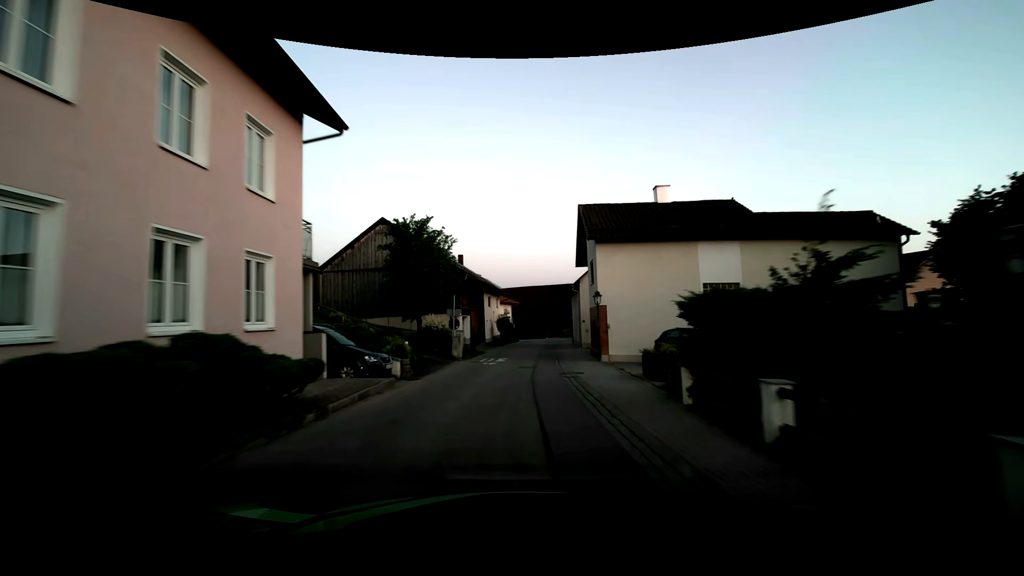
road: tertiary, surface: asphalt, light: Dusk
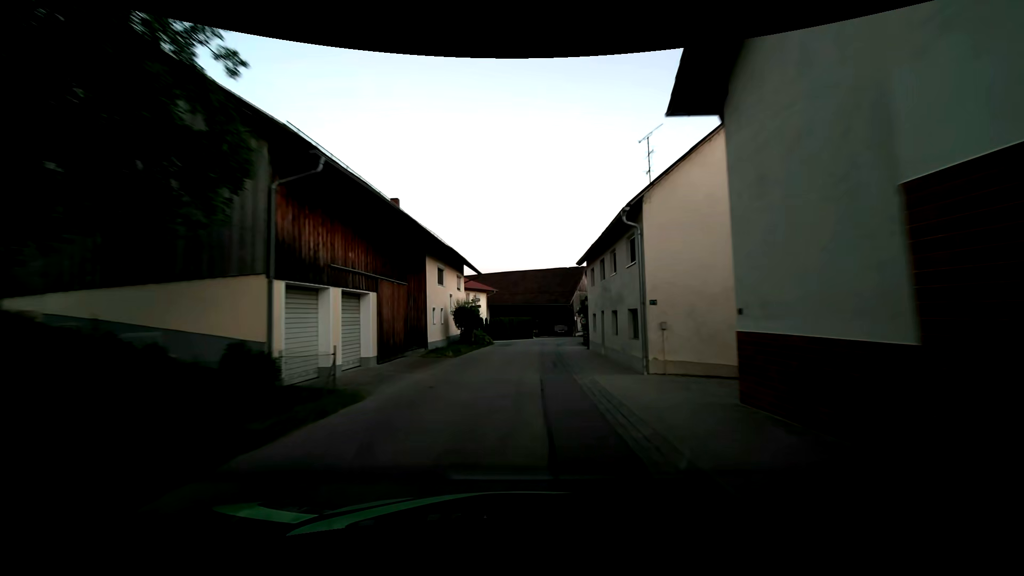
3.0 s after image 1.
(+0.5, +22.4) m; +2°
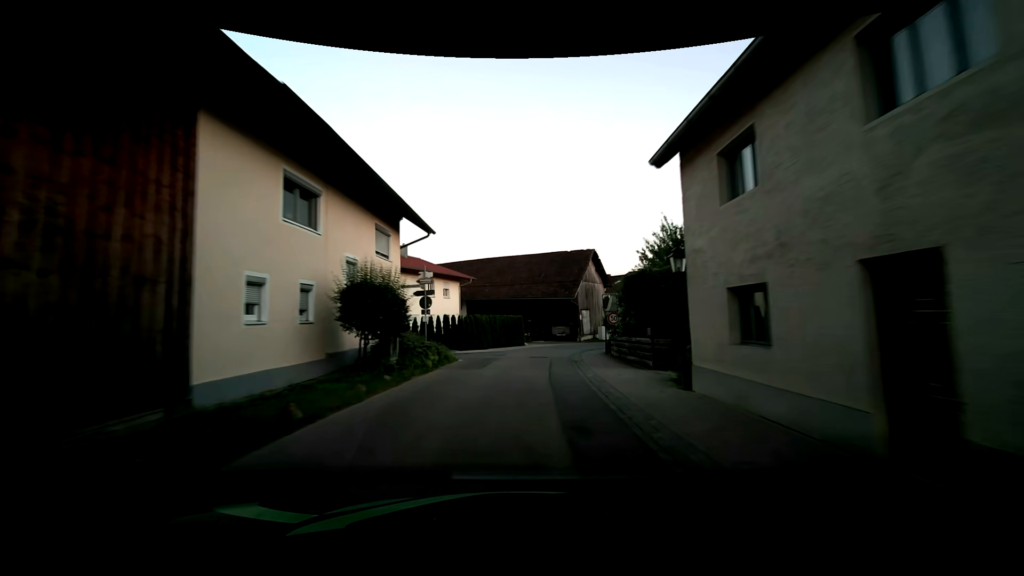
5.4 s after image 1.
(+0.3, +17.8) m; +3°
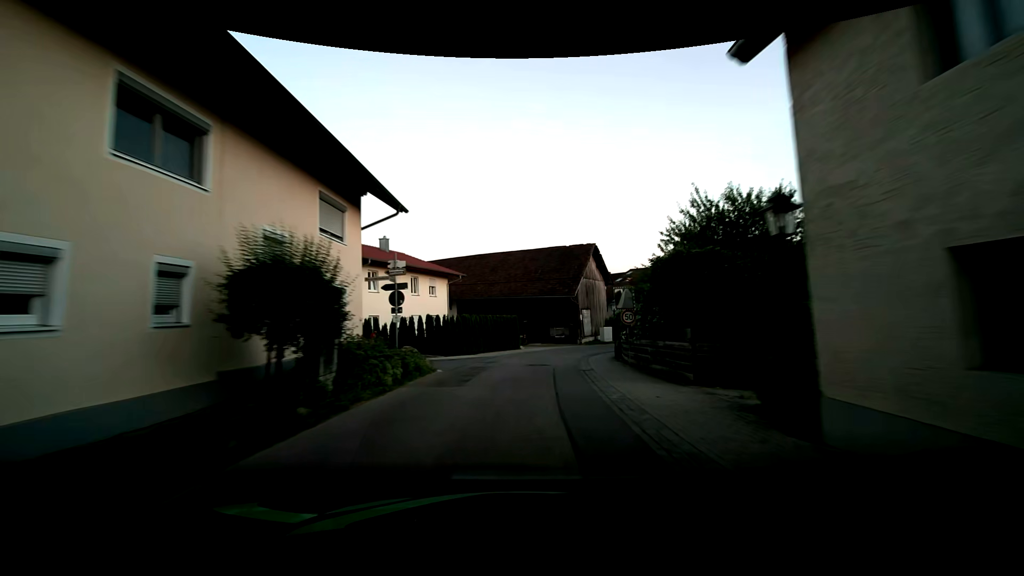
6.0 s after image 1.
(-0.1, +4.4) m; 0°
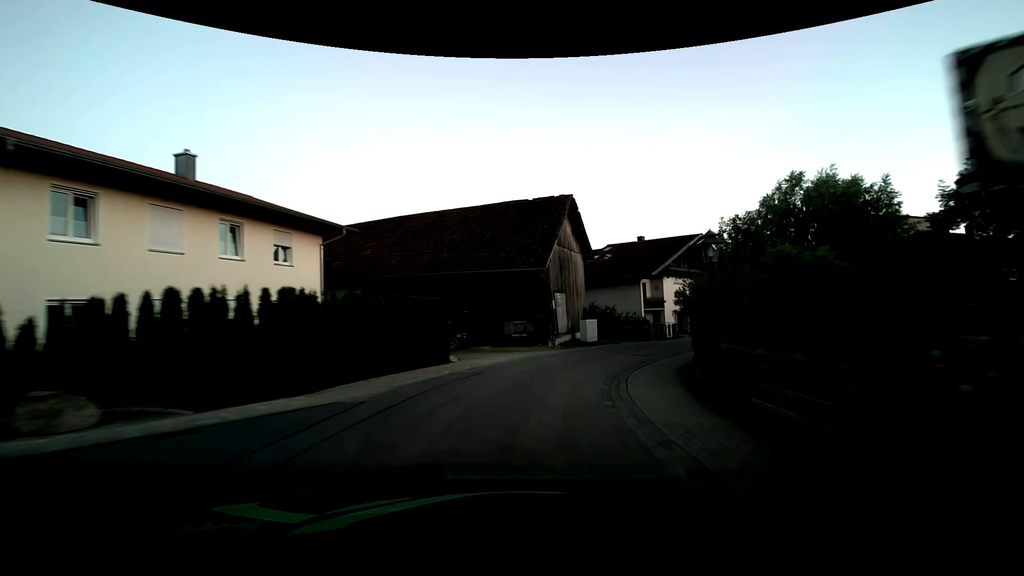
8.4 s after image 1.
(+0.6, +17.9) m; +5°
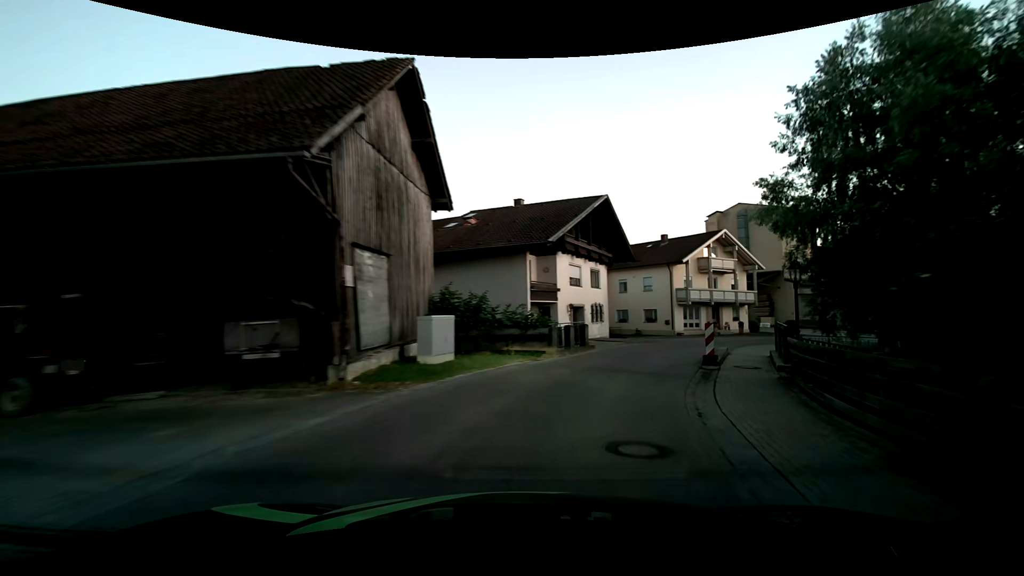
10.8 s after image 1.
(+2.2, +17.8) m; +17°
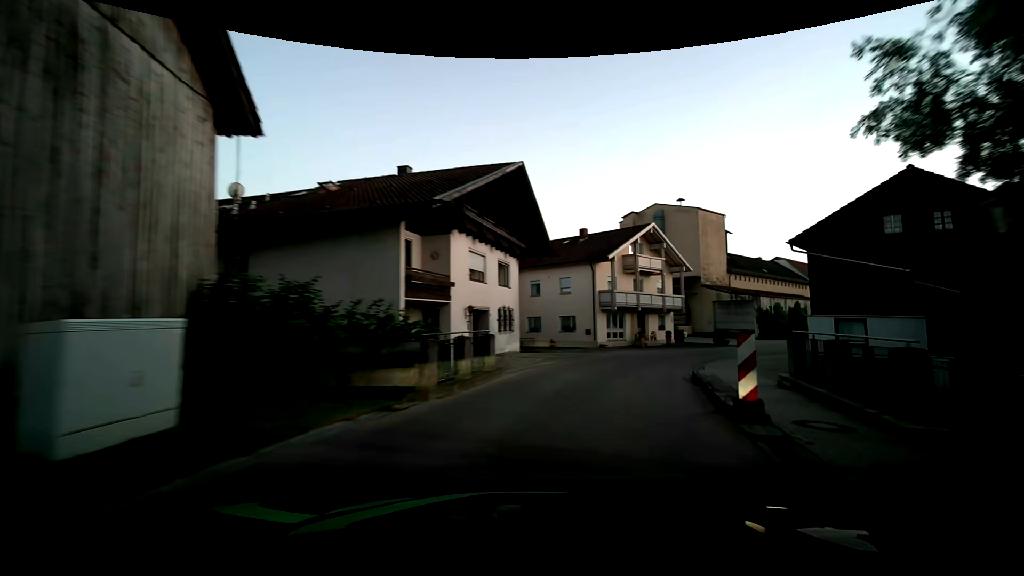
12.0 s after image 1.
(+0.8, +8.9) m; +11°
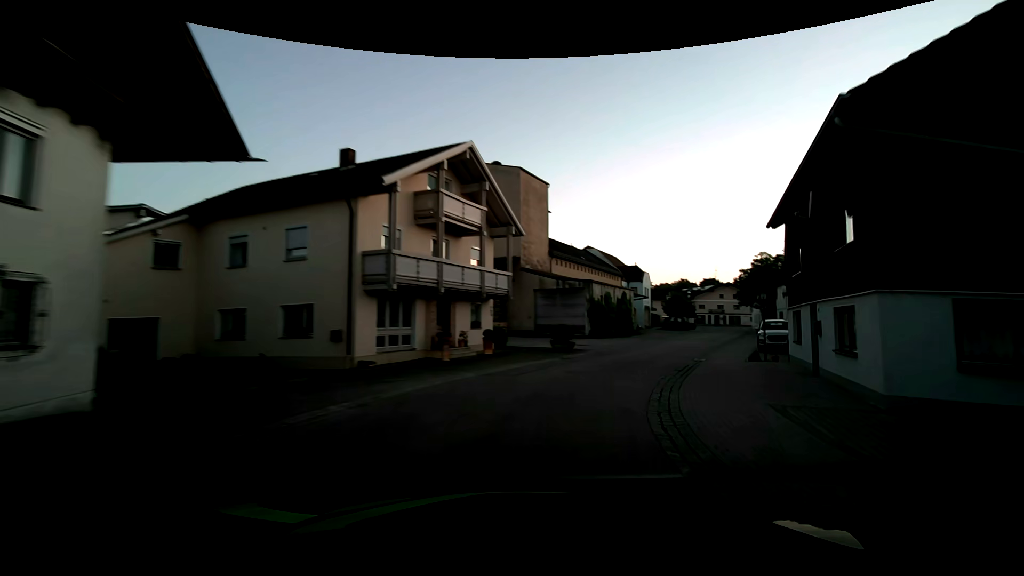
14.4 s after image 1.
(+3.3, +17.2) m; +22°
